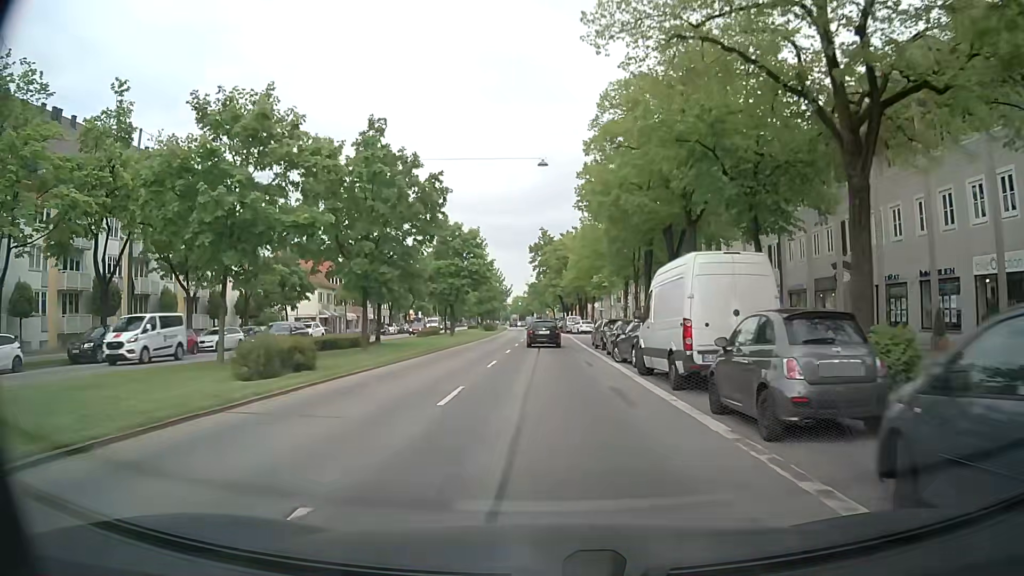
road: secondary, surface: asphalt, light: Day
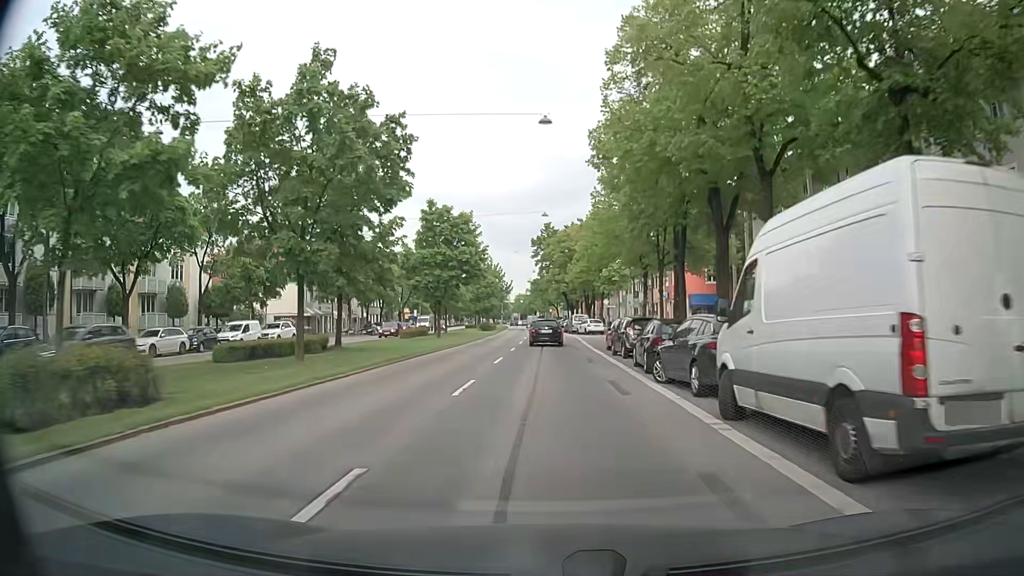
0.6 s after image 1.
(0.0, +7.9) m; 0°
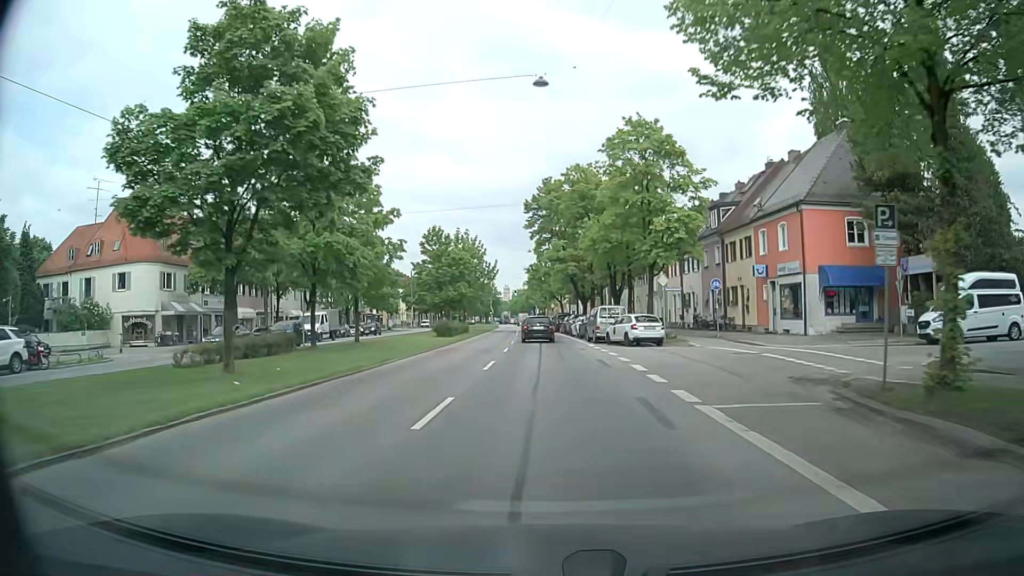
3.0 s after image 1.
(+0.2, +31.4) m; 0°
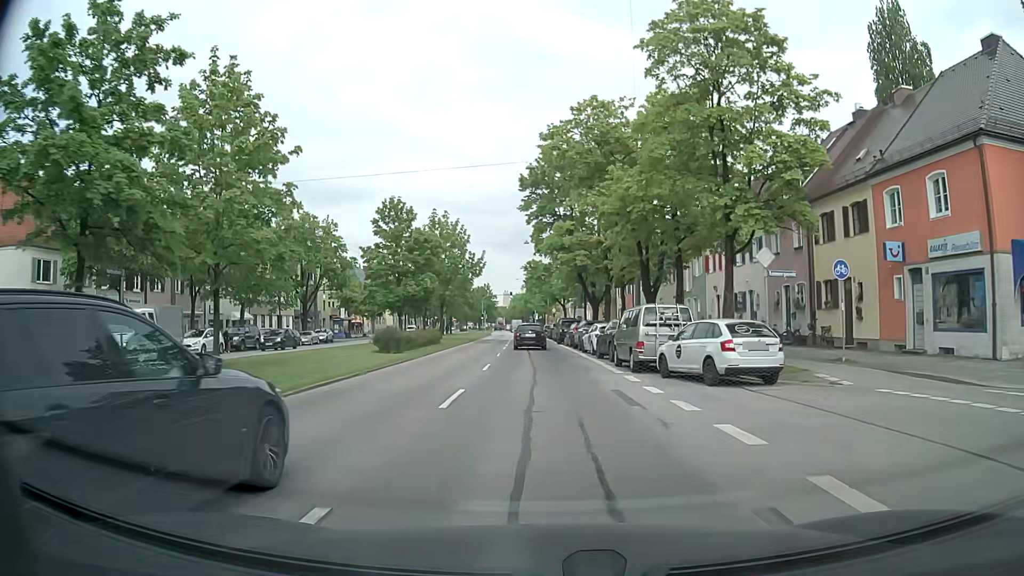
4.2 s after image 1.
(+0.1, +15.6) m; 0°
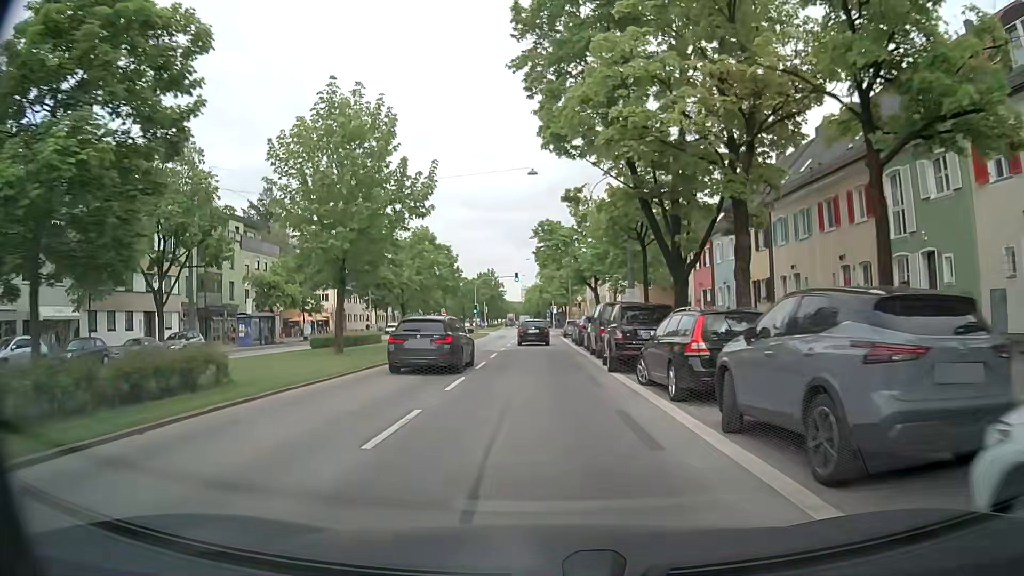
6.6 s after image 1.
(0.0, +31.0) m; -1°
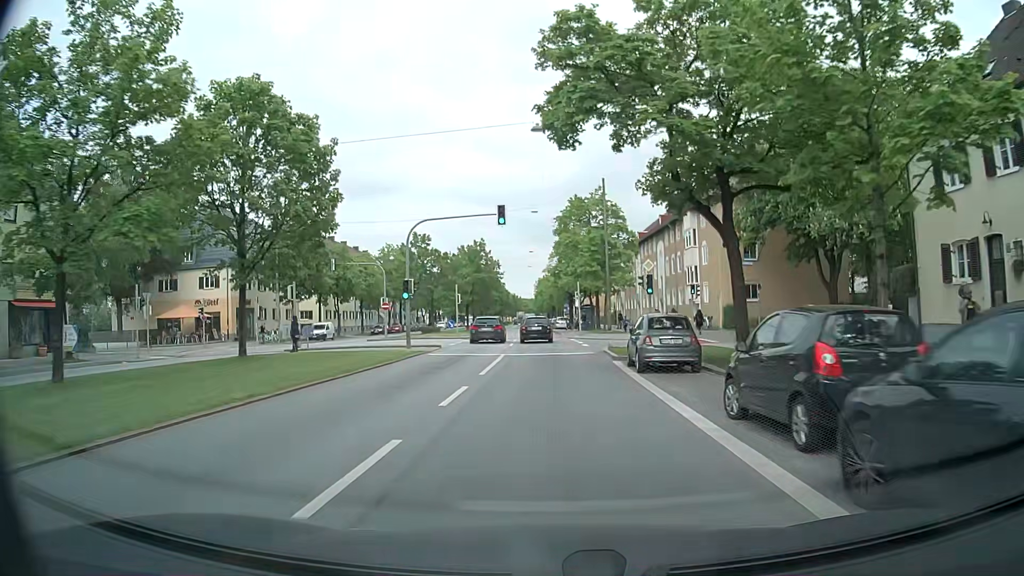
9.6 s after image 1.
(-0.6, +39.2) m; -2°
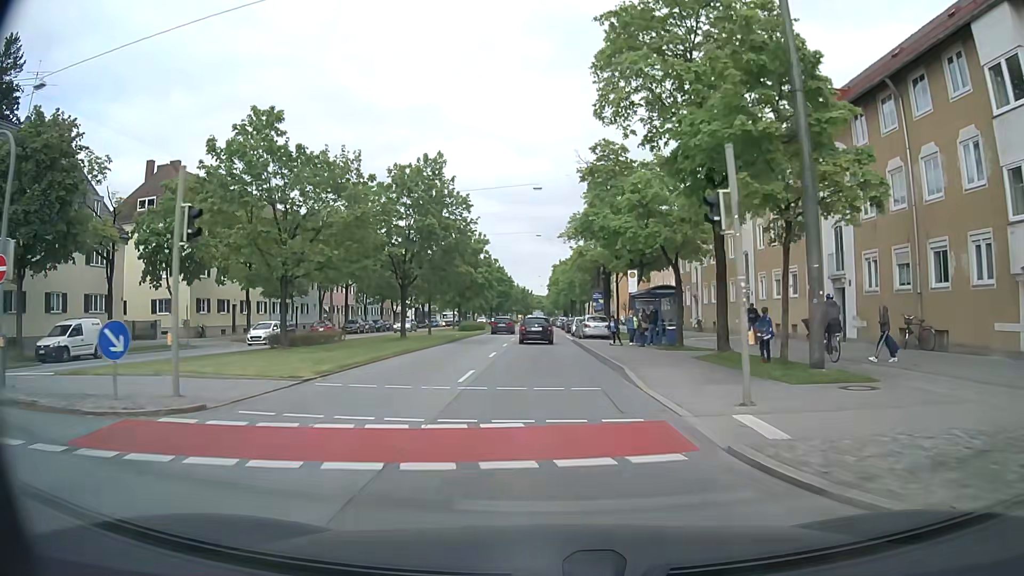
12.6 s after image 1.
(+0.2, +39.5) m; 0°
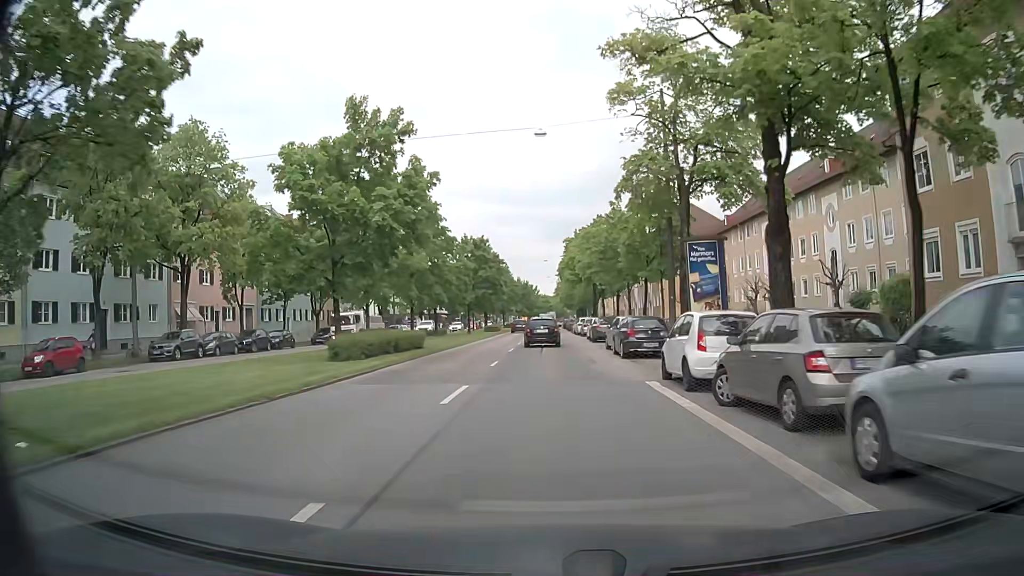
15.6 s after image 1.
(-0.7, +39.5) m; -1°
(0, +10) (0, +20) (0, +30) (0, +40) (0, +50) (0, +60) (-1, +70) (-1, +80) (-1, +90) (-1, +100) m
